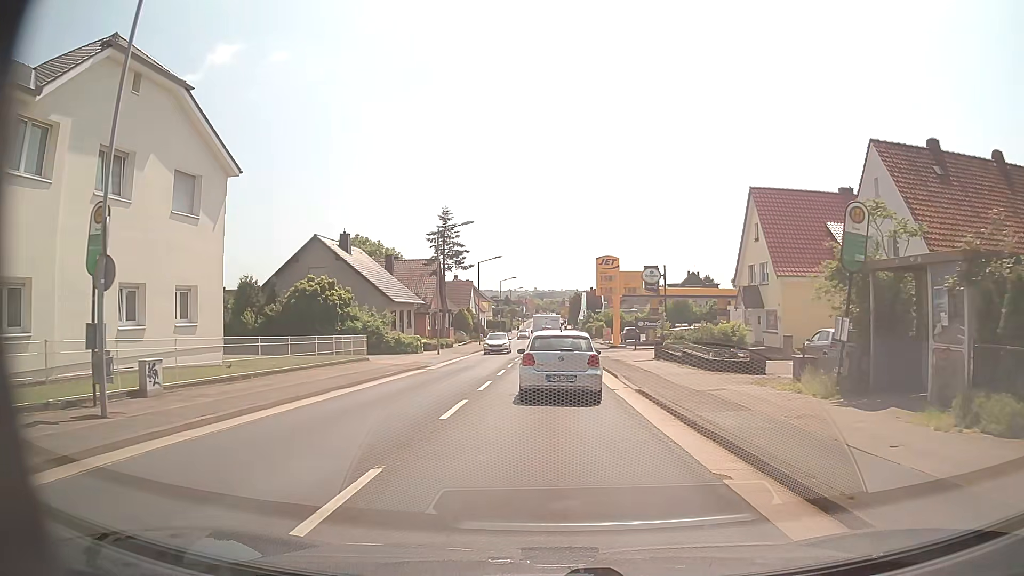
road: secondary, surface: asphalt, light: Day
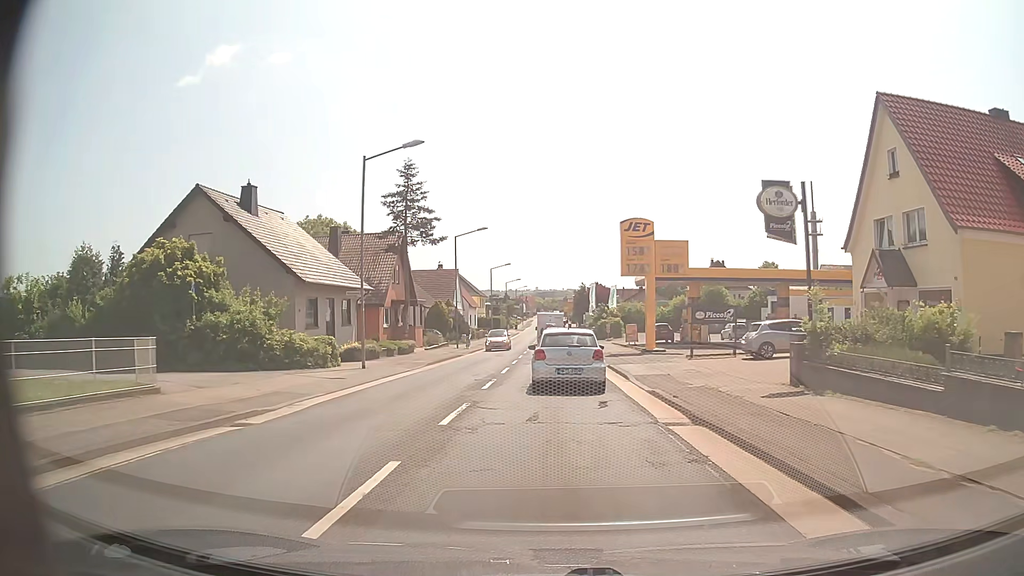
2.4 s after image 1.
(+0.2, +18.7) m; +1°
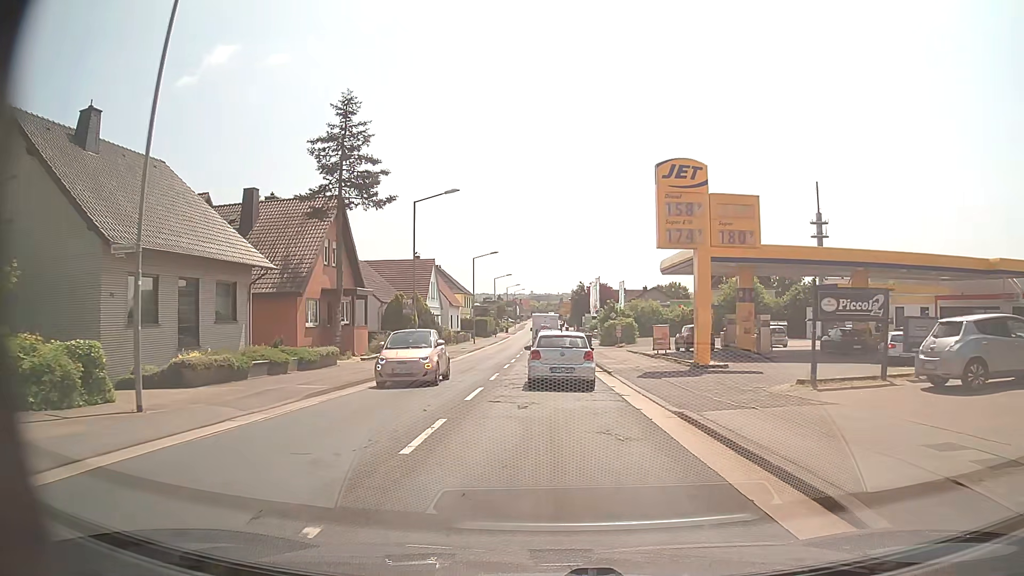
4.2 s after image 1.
(0.0, +14.9) m; 0°
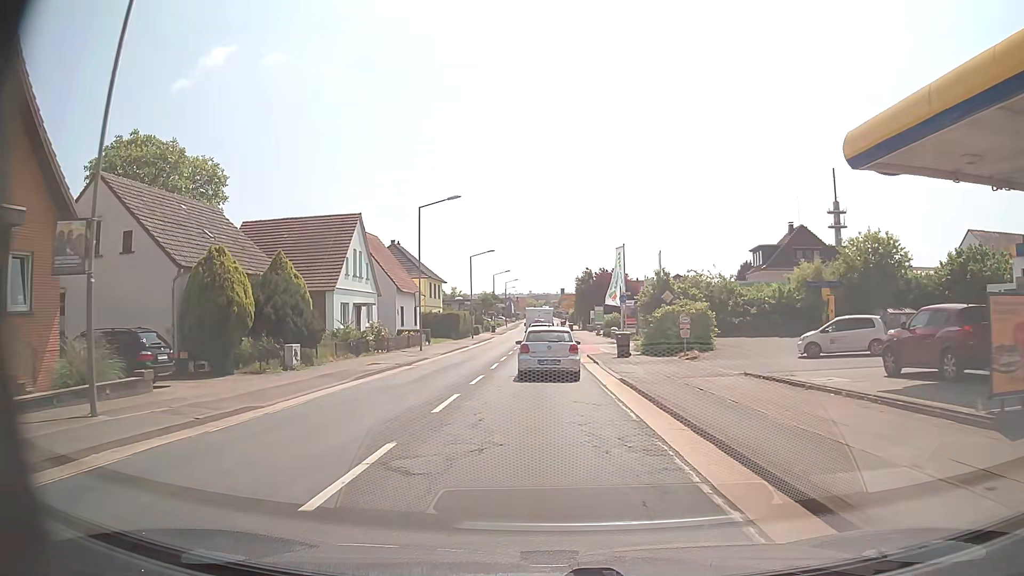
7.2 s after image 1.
(+0.2, +27.8) m; +1°
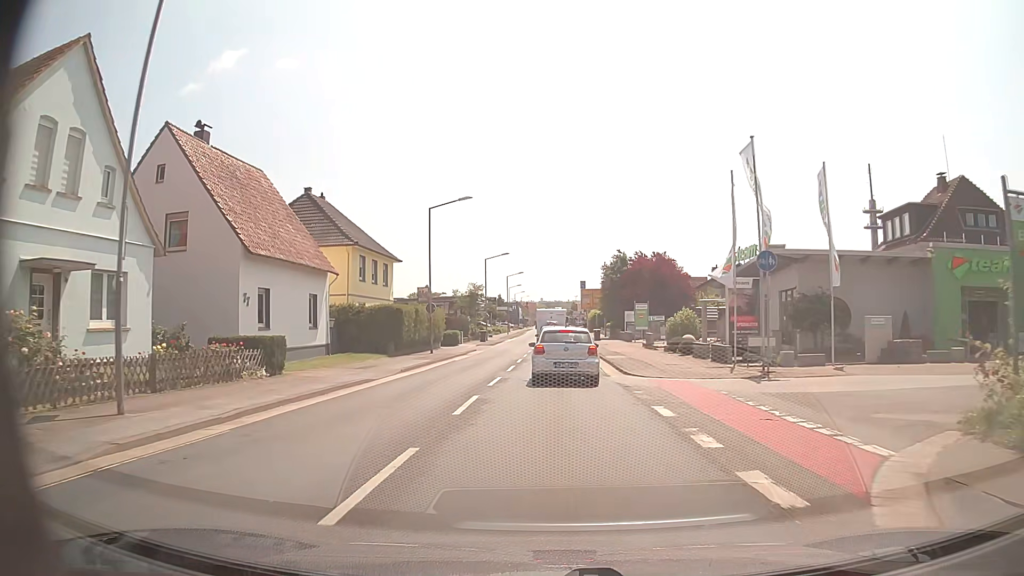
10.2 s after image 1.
(-0.5, +30.2) m; -1°
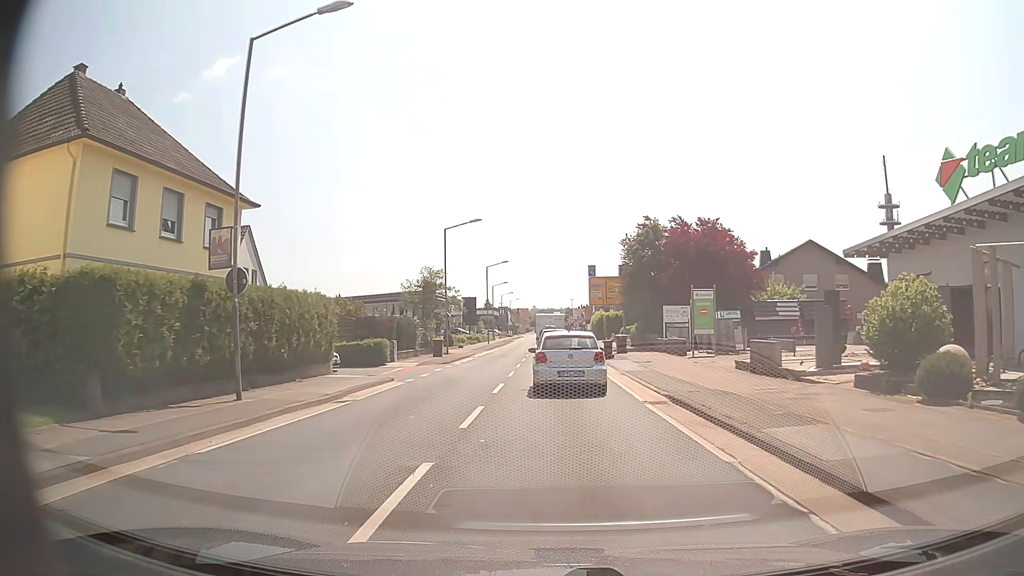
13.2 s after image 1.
(0.0, +24.5) m; +1°
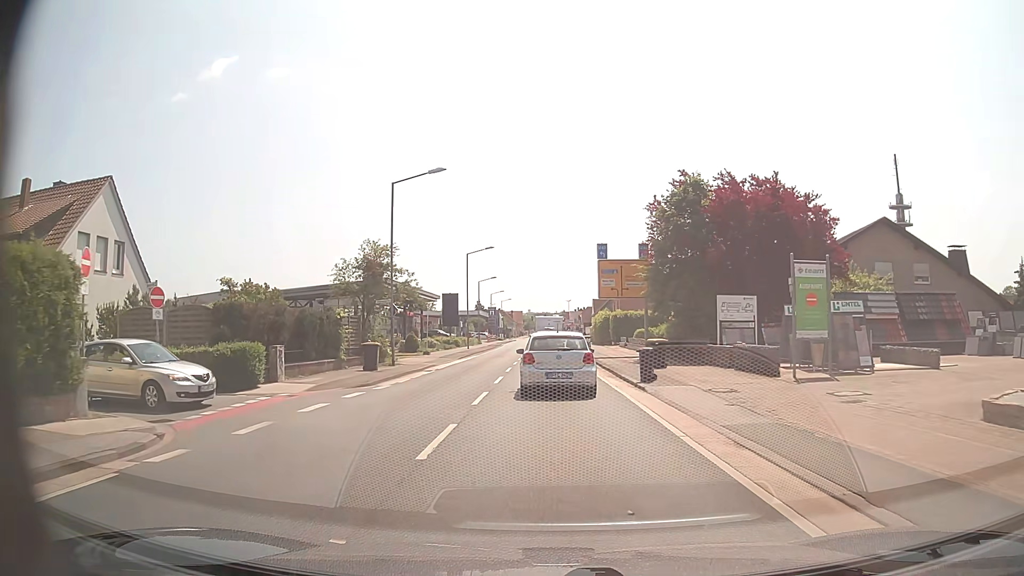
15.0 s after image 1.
(+0.1, +14.8) m; 0°
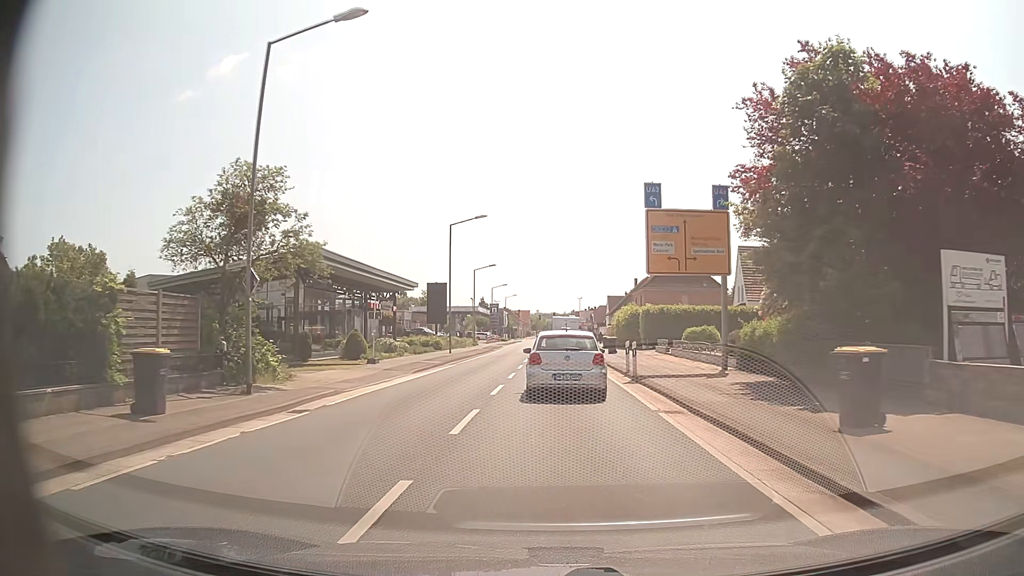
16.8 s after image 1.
(-0.1, +16.4) m; -1°
(0, +10) (0, +20) (0, +30) (0, +40) (0, +50) (0, +60) (0, +70) (0, +80) (0, +90) (0, +100) m
